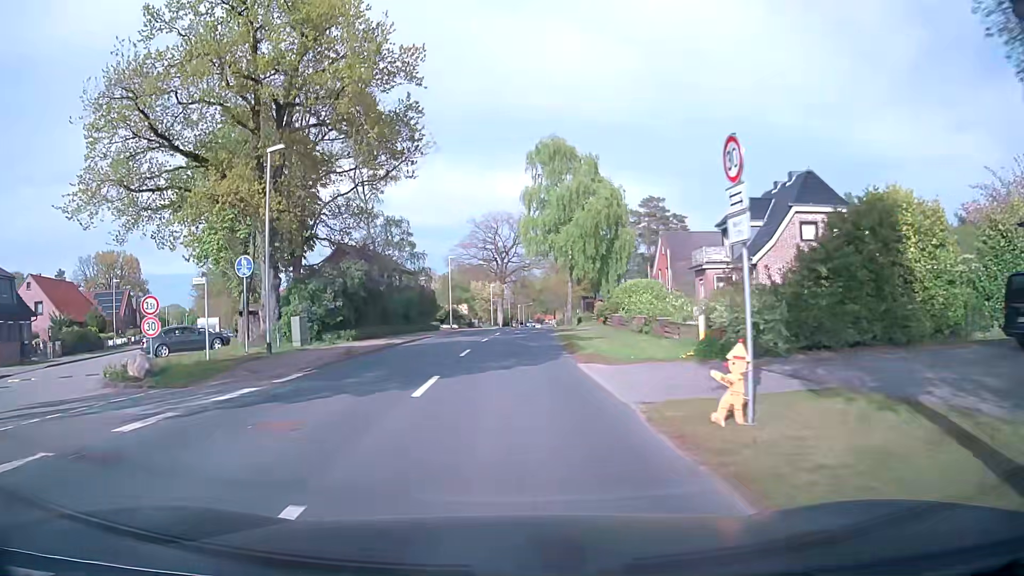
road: tertiary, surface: asphalt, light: Day
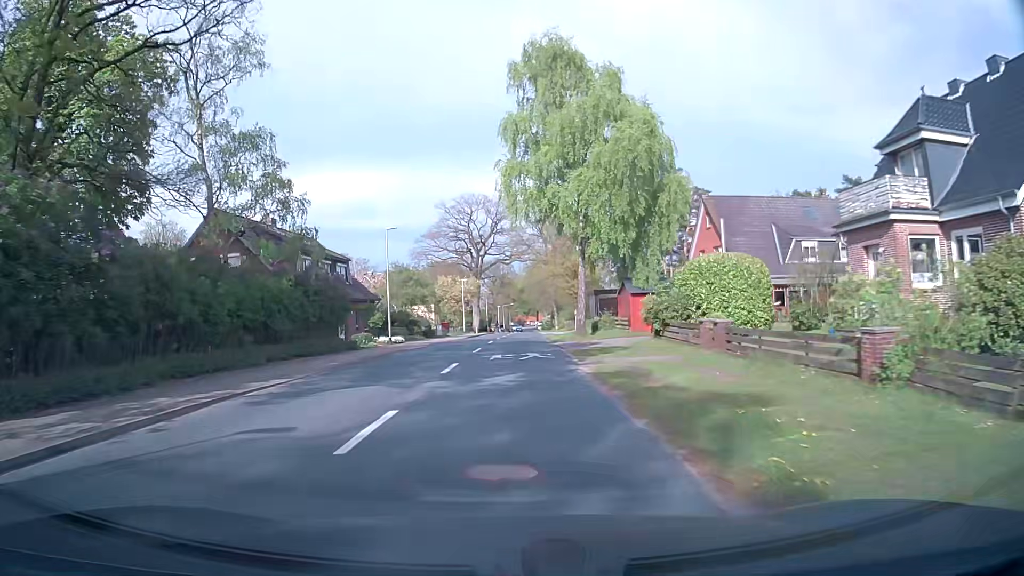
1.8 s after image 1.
(+0.5, +22.0) m; +2°
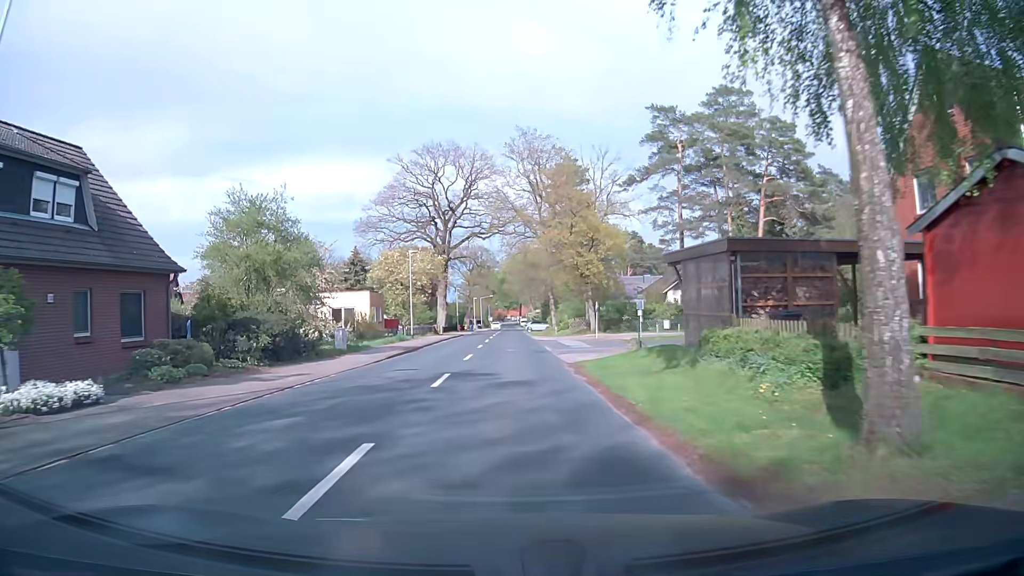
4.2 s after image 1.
(+0.5, +29.4) m; +2°
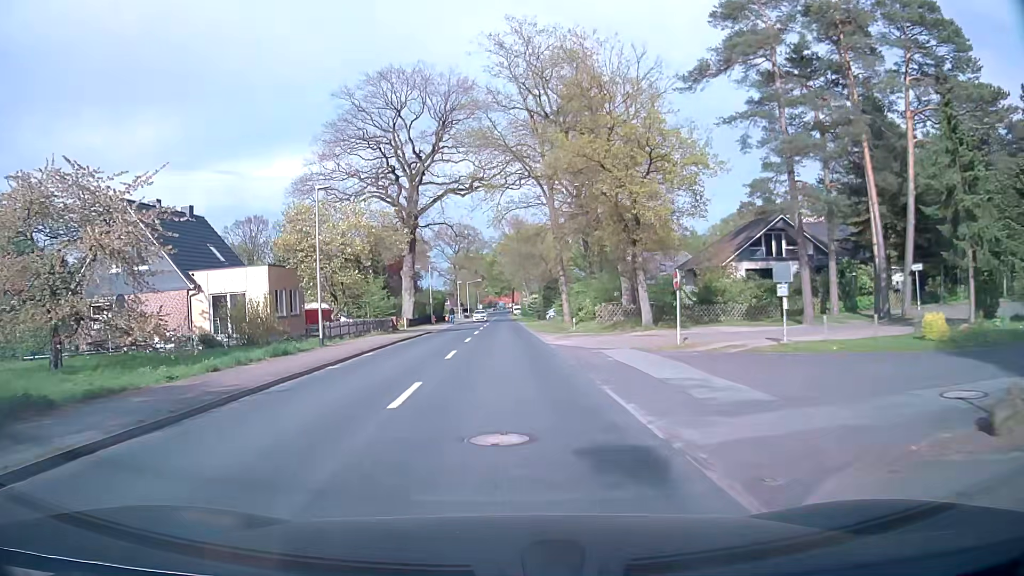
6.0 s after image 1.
(+0.3, +21.9) m; +1°
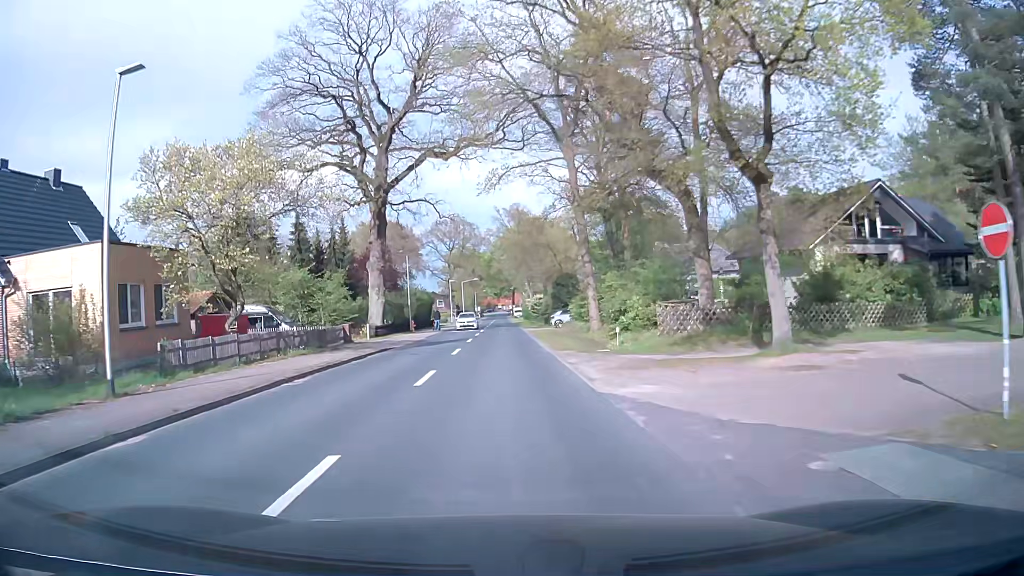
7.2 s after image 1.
(+0.1, +14.8) m; 0°
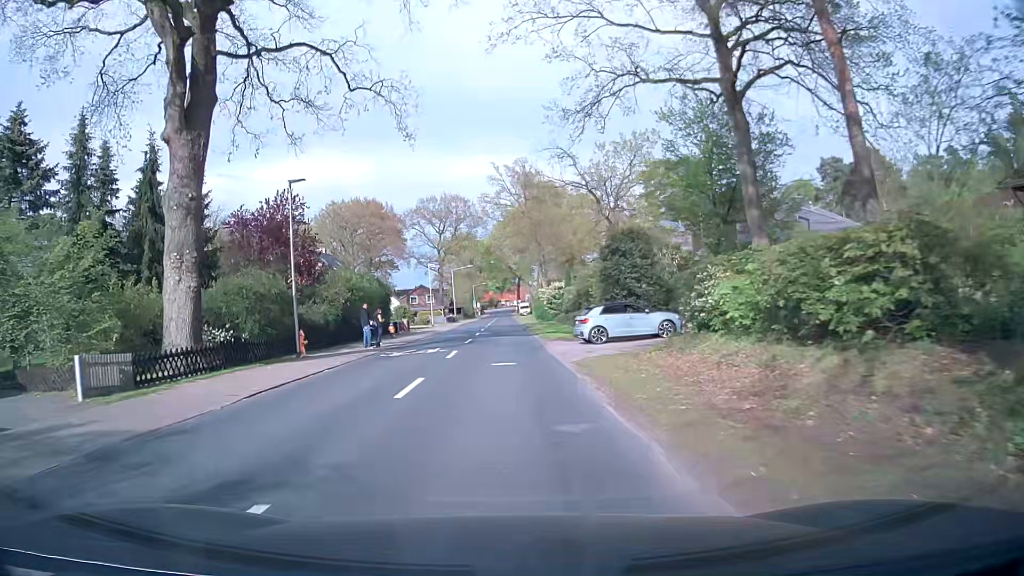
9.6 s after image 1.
(+0.3, +28.6) m; 0°
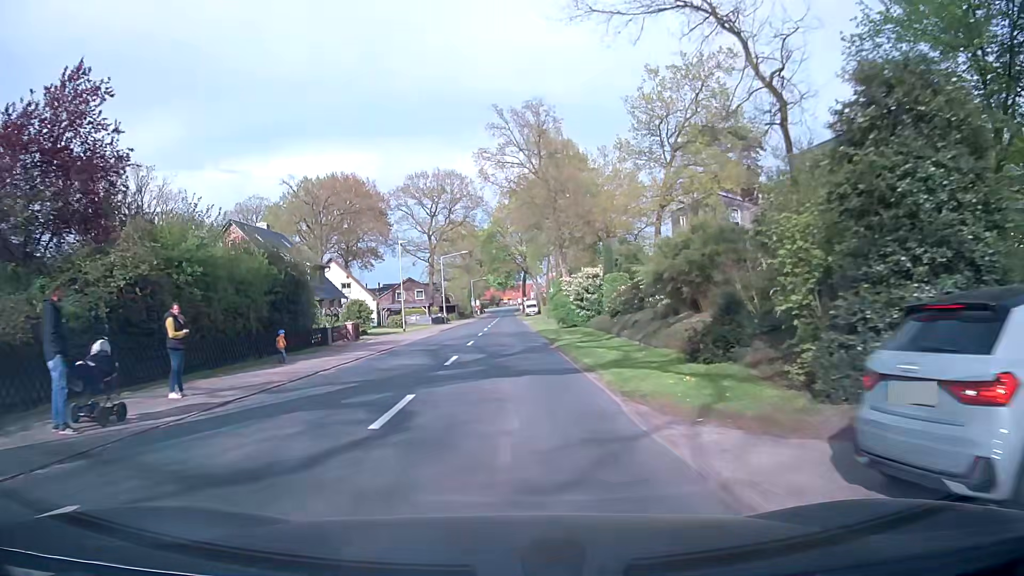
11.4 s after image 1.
(-0.2, +20.9) m; 0°
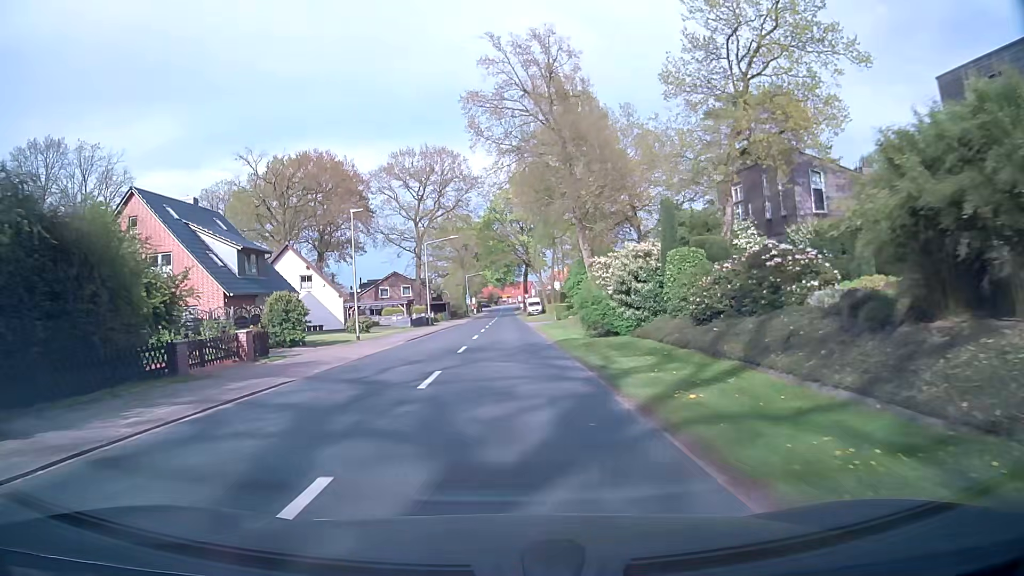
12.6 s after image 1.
(-0.1, +14.3) m; -1°
(0, +10) (0, +20) (0, +30) (0, +40) (0, +50) (0, +60) (0, +70) (+1, +80) (+1, +90) (+1, +100) m
